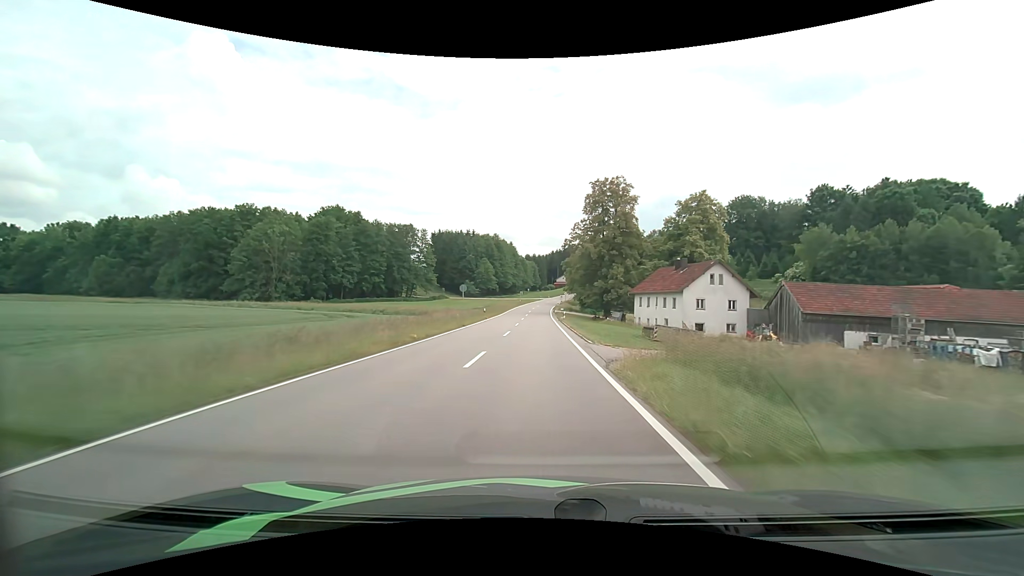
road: tertiary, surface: asphalt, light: Day
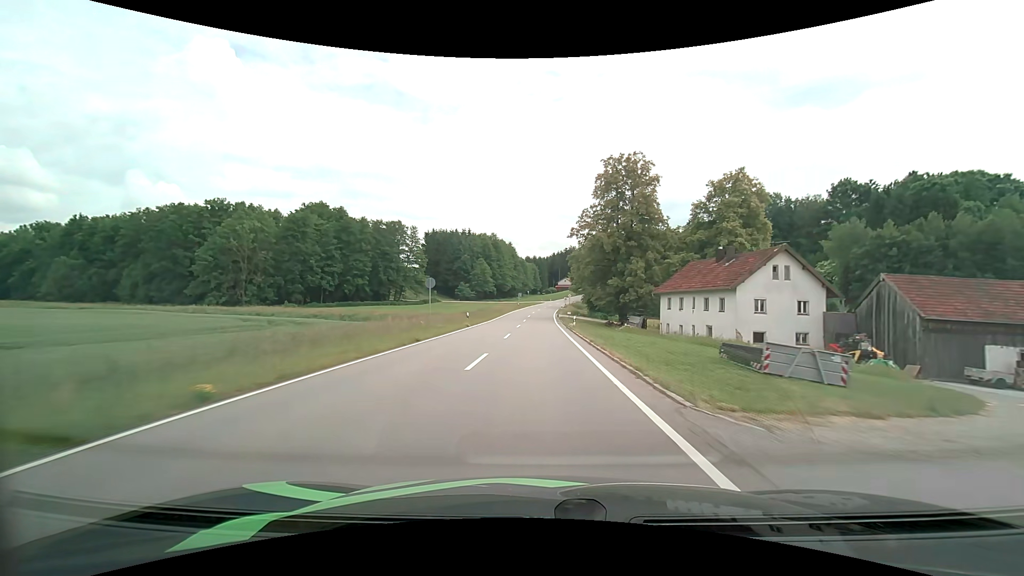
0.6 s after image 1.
(0.0, +12.9) m; 0°
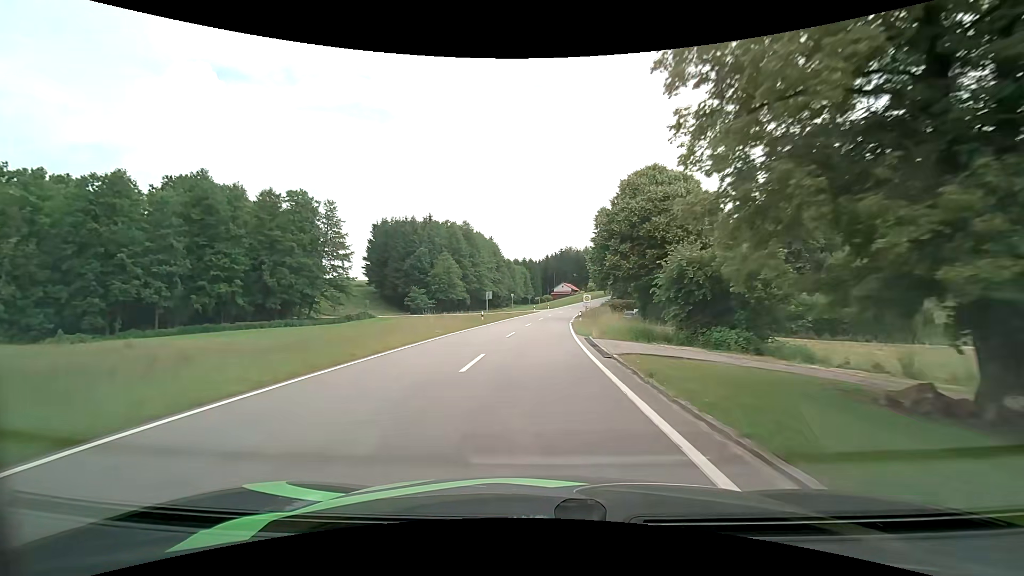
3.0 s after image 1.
(+0.2, +49.6) m; +1°
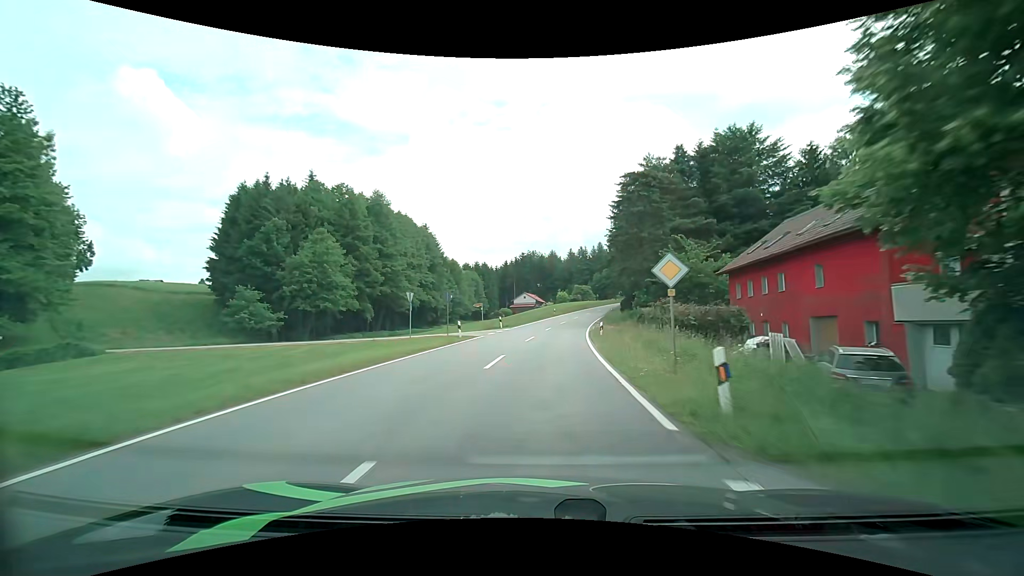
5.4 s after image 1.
(+1.3, +47.3) m; +4°
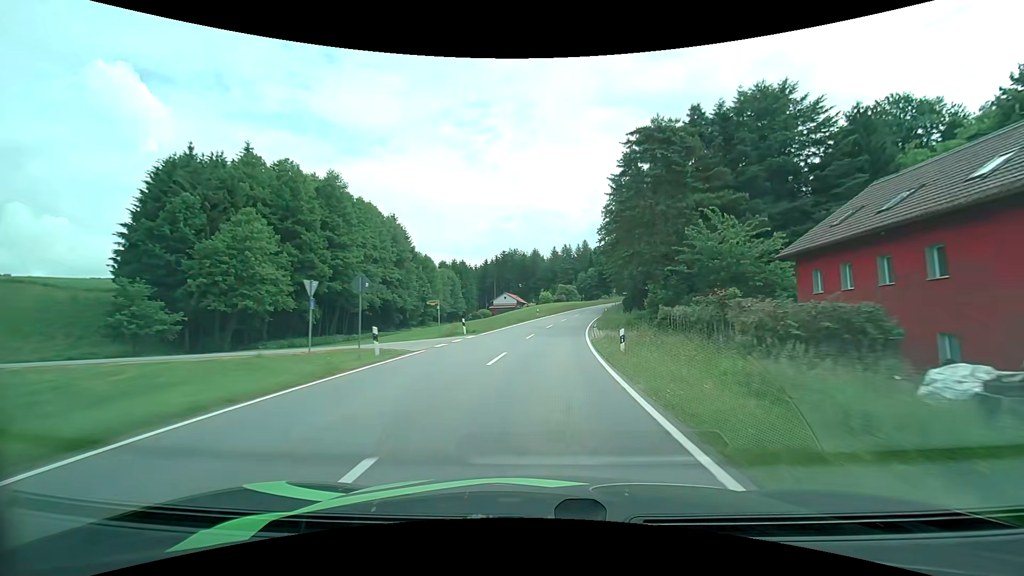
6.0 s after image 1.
(+0.2, +11.9) m; +2°
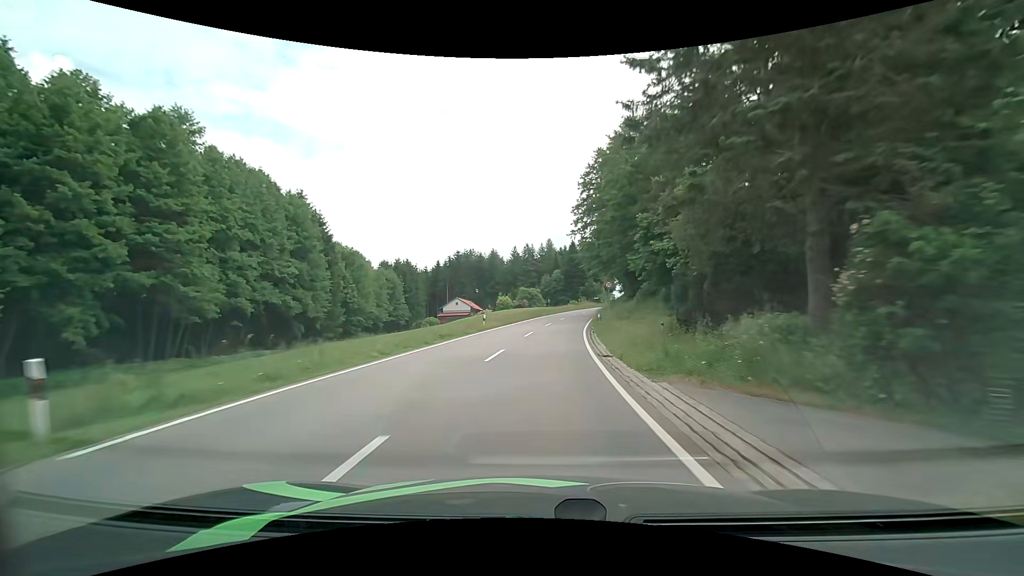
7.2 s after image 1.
(+0.9, +24.1) m; +4°
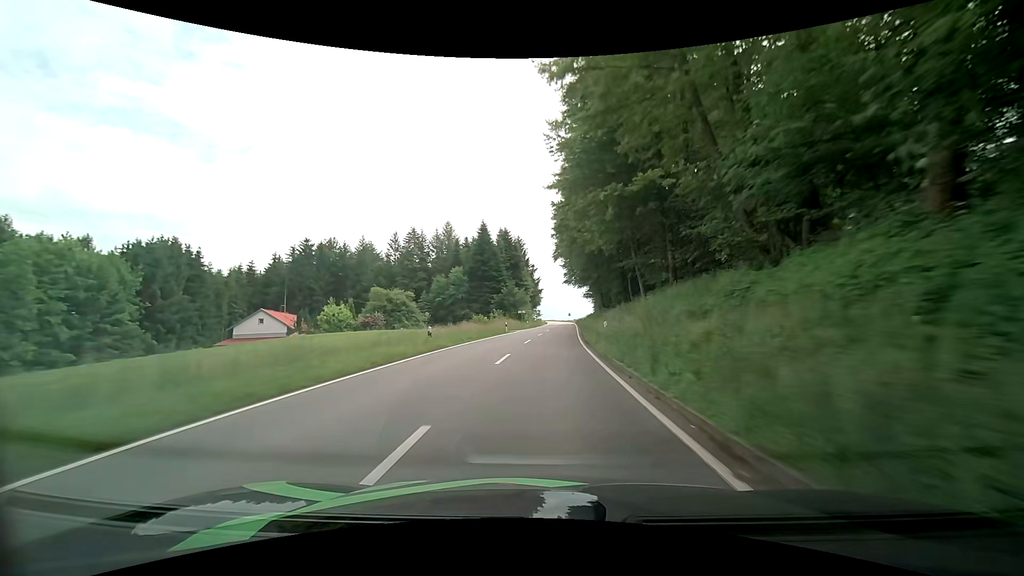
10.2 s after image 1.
(+5.2, +61.0) m; +9°
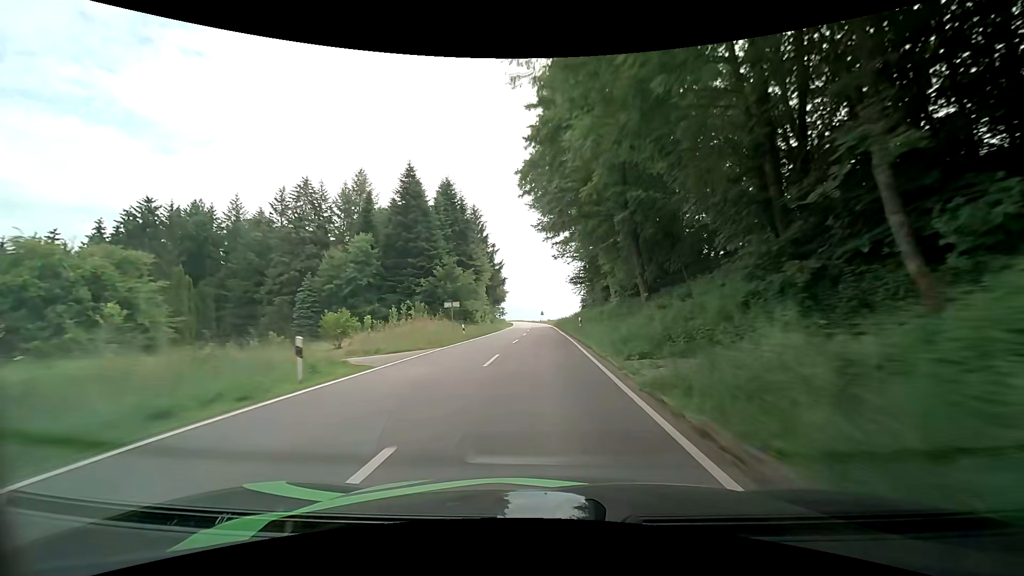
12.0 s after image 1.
(+1.7, +38.1) m; +4°
(0, +10) (0, +20) (0, +30) (0, +40) (0, +50) (0, +60) (0, +70) (0, +80) (0, +90) (0, +100) m
